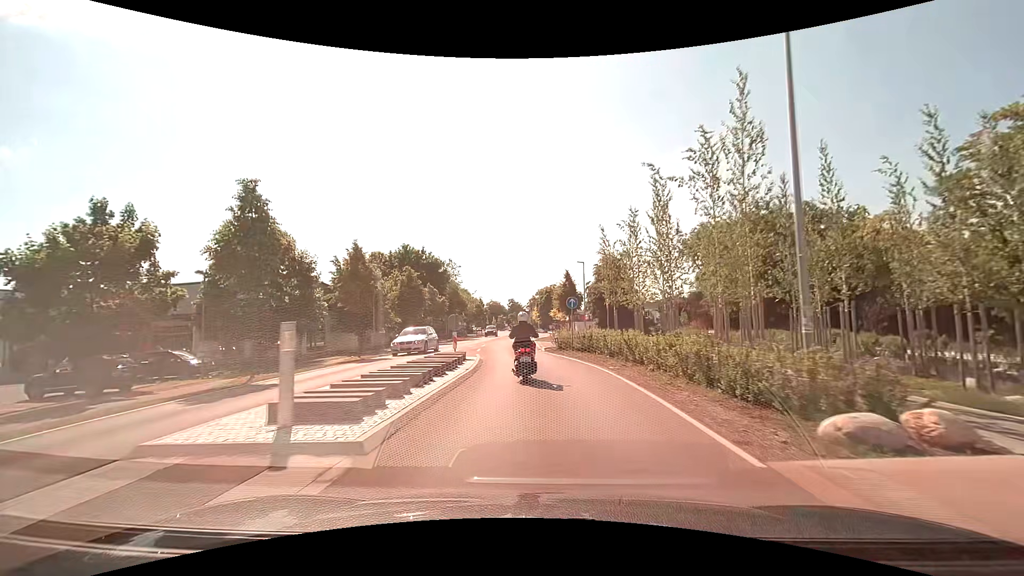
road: tertiary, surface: asphalt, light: Day
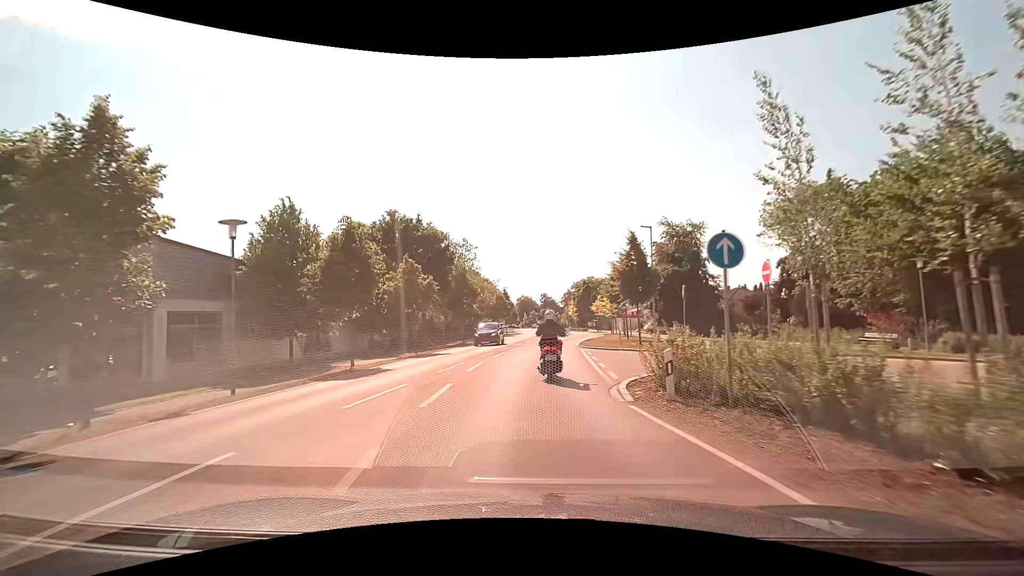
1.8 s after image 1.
(-0.5, +17.9) m; -4°
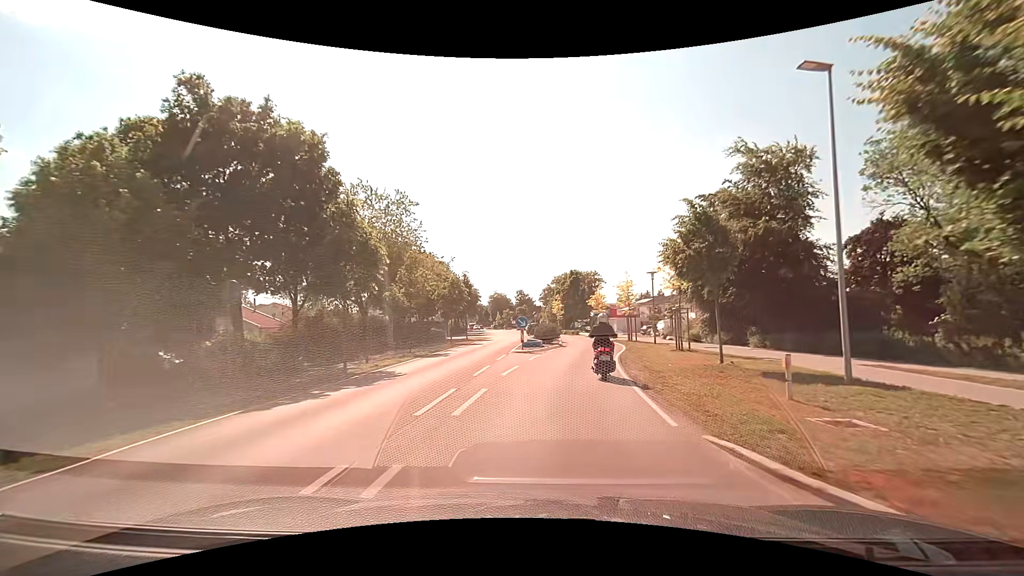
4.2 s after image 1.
(-0.1, +23.2) m; +2°
(0, +10) (+2, +20) (+3, +30) (+4, +40) (+4, +50) (+3, +60) (+2, +70) (+1, +80) (-1, +89) (-2, +99) m
